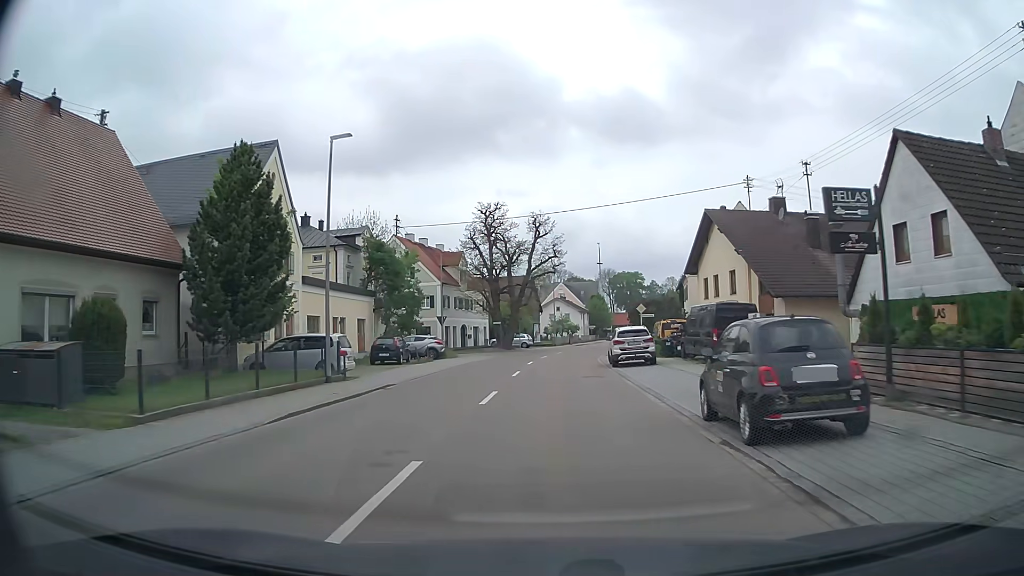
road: tertiary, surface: asphalt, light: Day
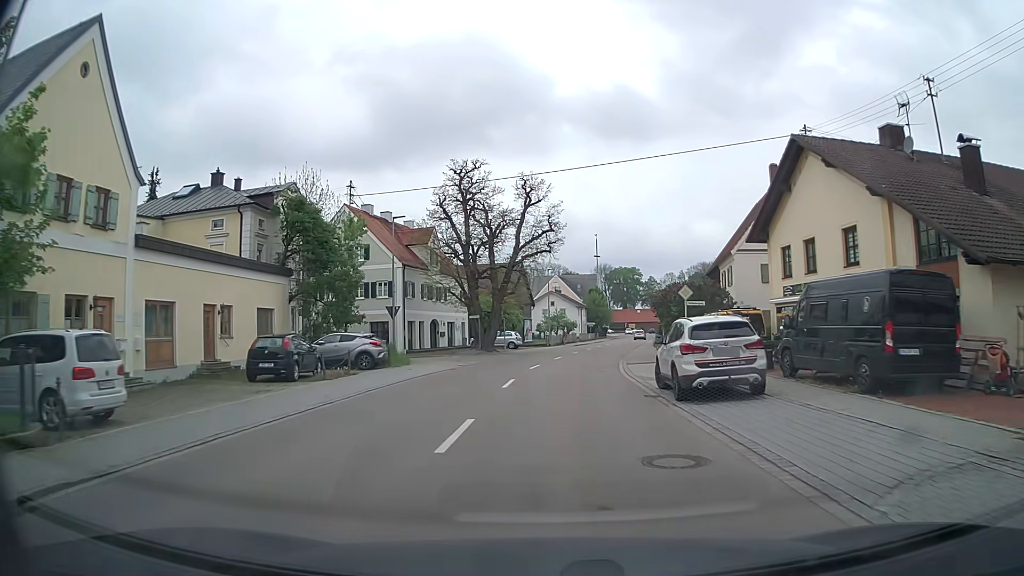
(+0.1, +14.6) m; +1°
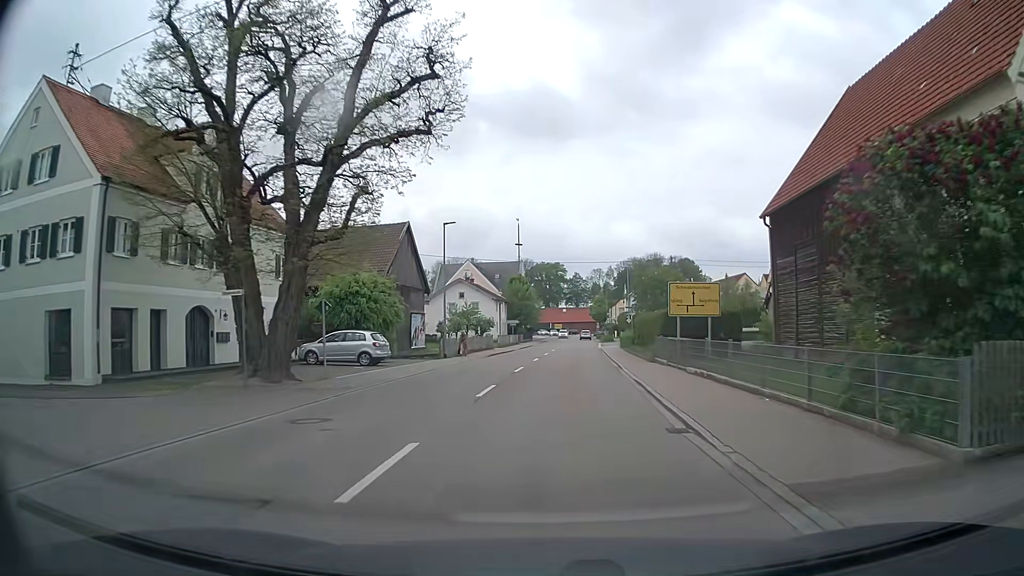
(+1.2, +29.3) m; +7°
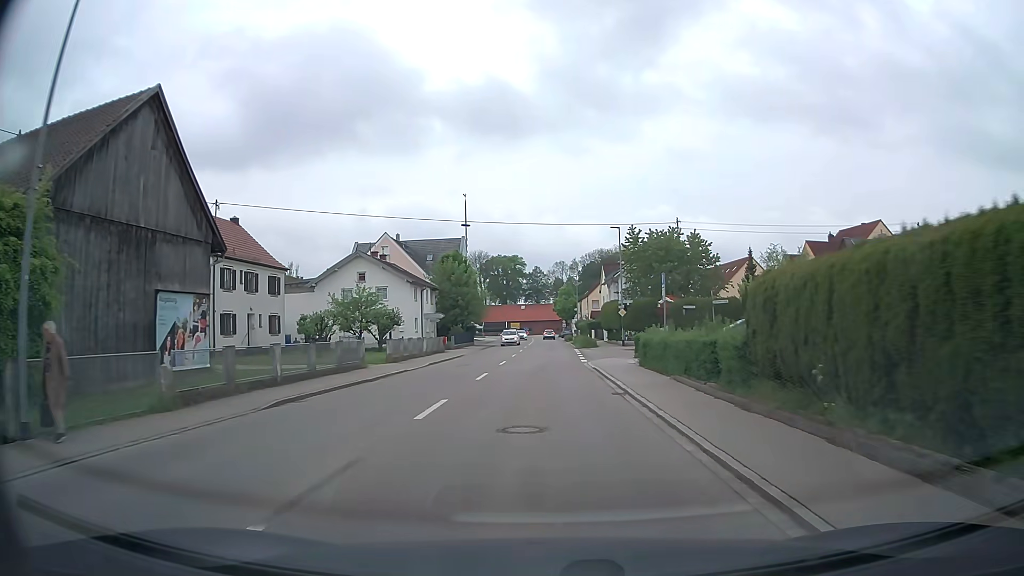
(+1.4, +30.8) m; +3°
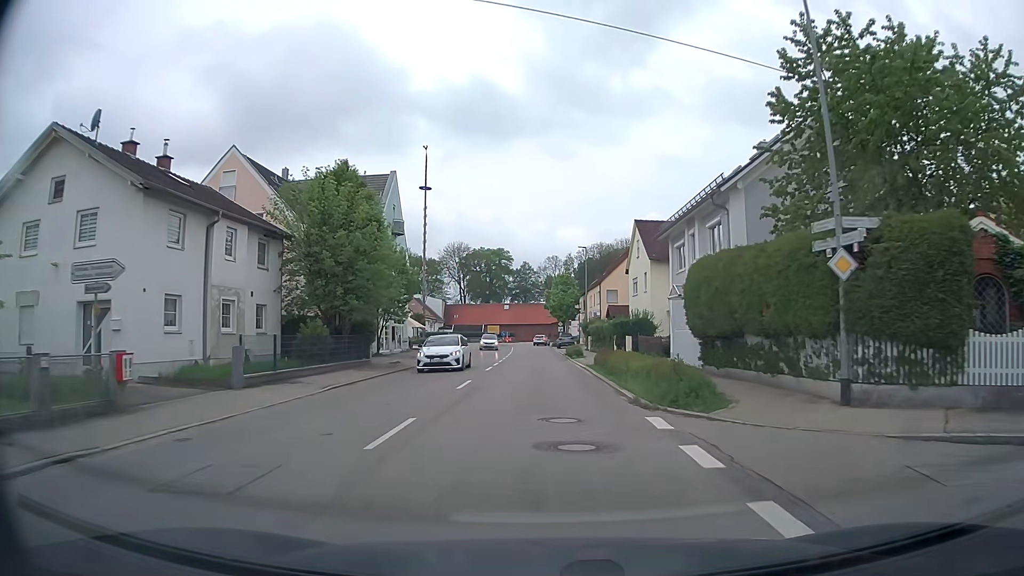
(+0.5, +38.5) m; +1°
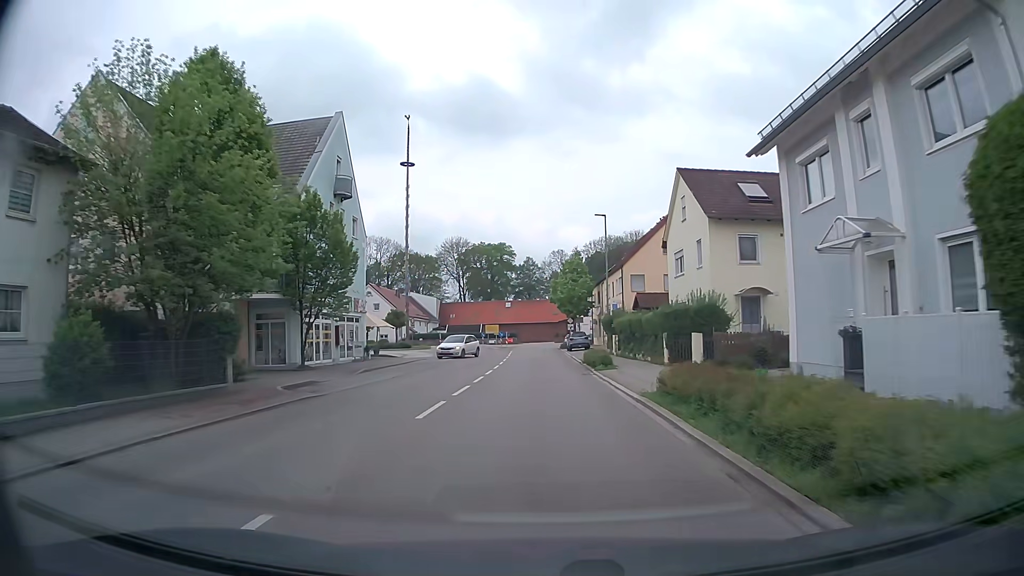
(0.0, +15.2) m; 0°
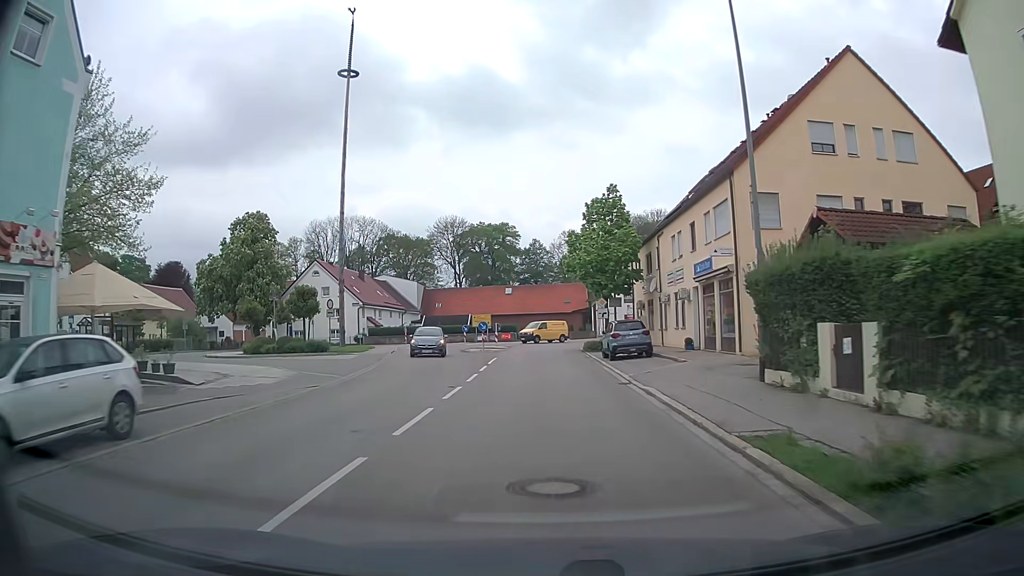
(-0.1, +29.0) m; -1°
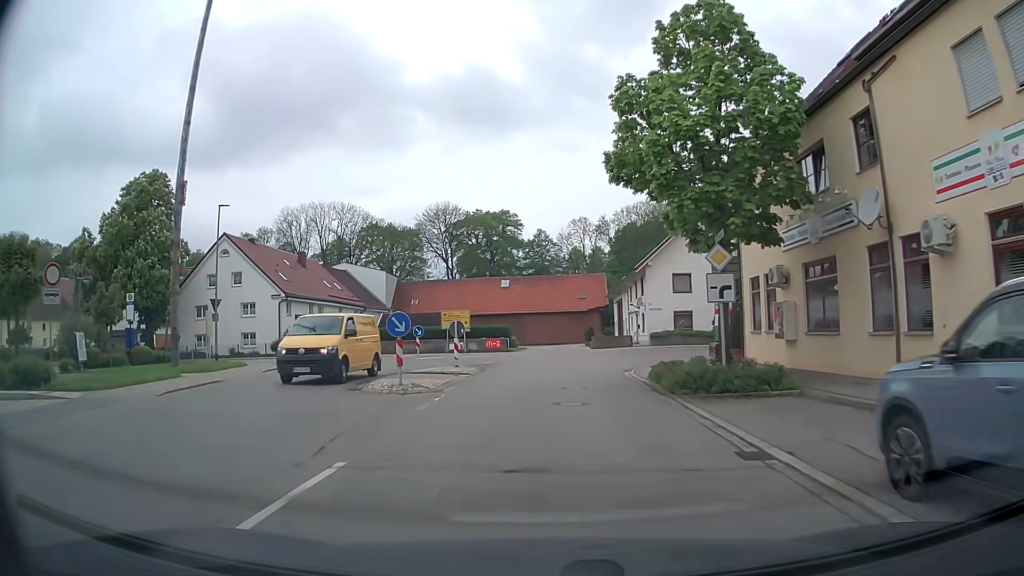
(-0.1, +25.1) m; 0°
